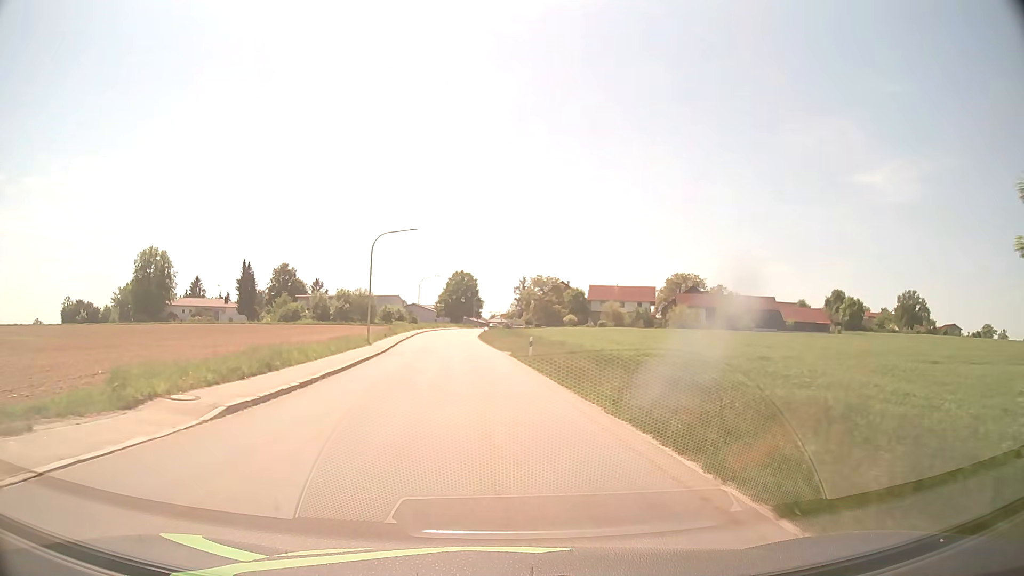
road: tertiary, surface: asphalt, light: Day
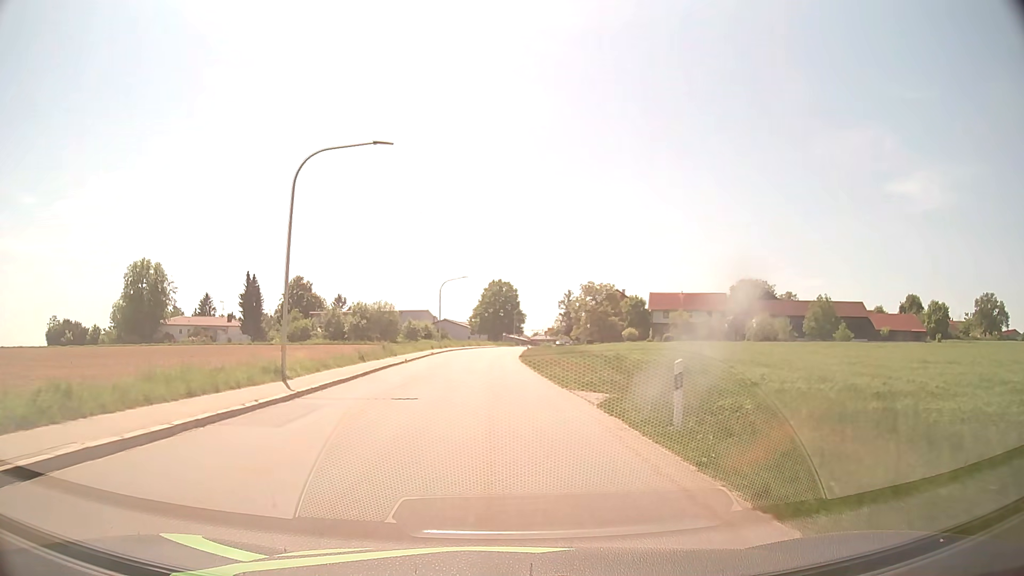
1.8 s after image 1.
(-0.7, +22.1) m; -4°
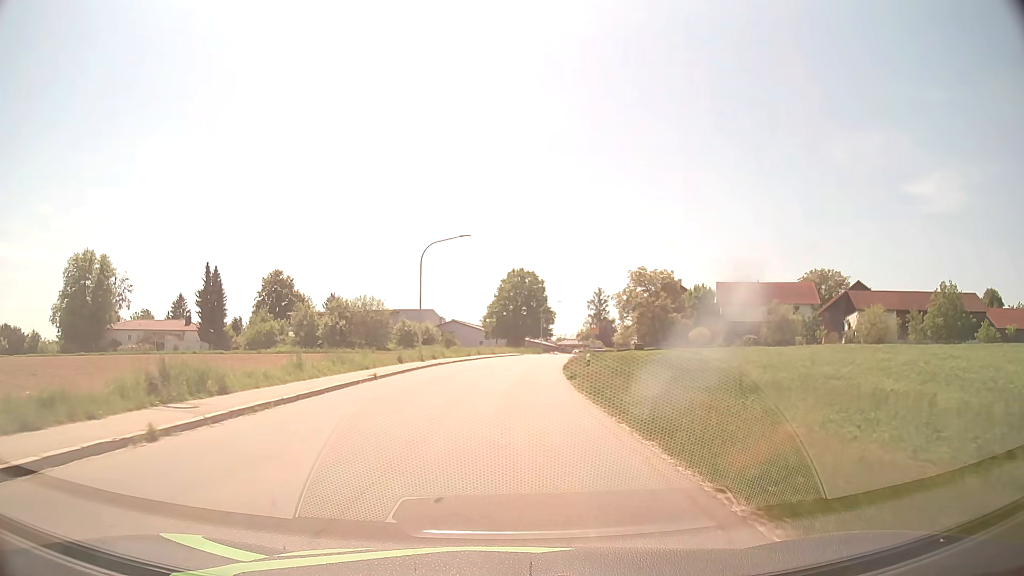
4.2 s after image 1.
(-0.6, +29.4) m; -2°
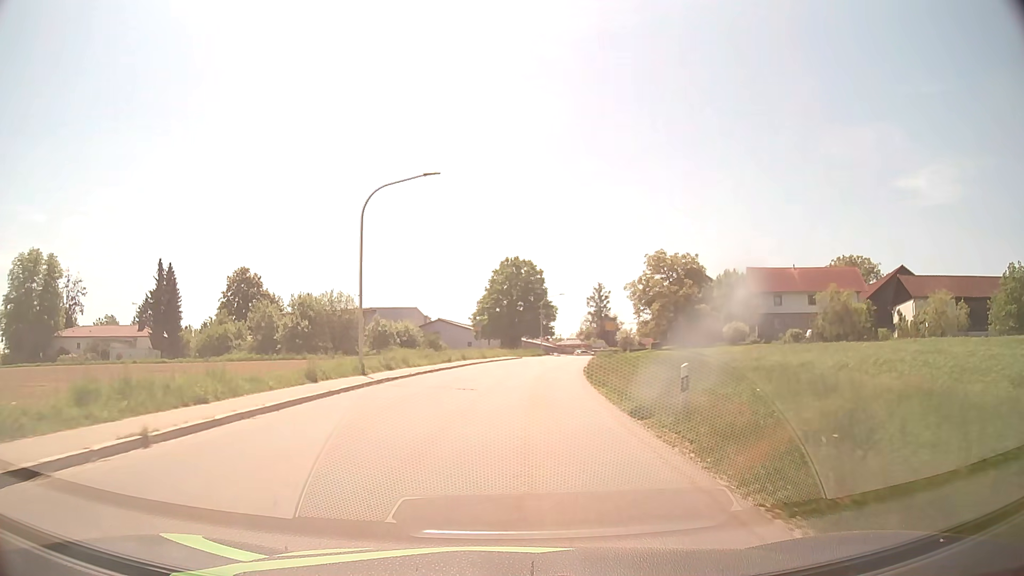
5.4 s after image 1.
(0.0, +14.9) m; +1°
(0, +10) (+1, +20) (+1, +30) (+2, +40) (+4, +50) (+5, +60) (+7, +69) (+10, +79) (+12, +89) (+15, +98) m
